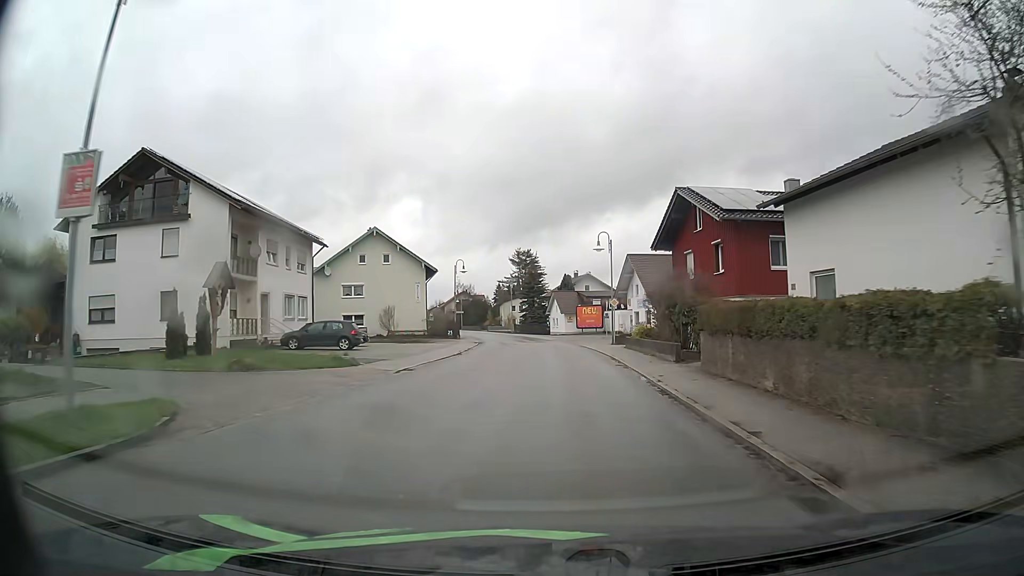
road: secondary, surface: asphalt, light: Day
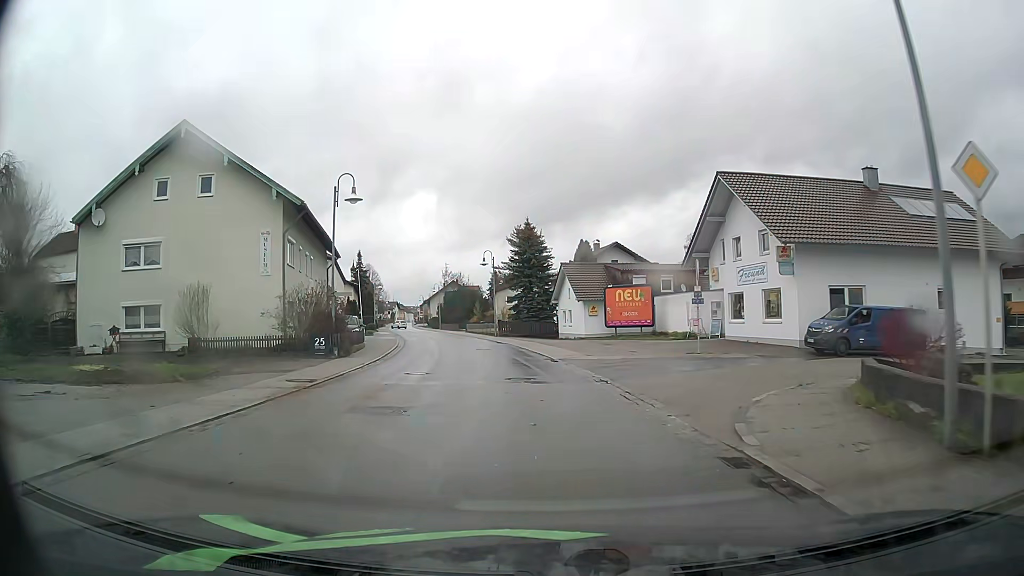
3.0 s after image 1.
(+0.2, +36.2) m; 0°
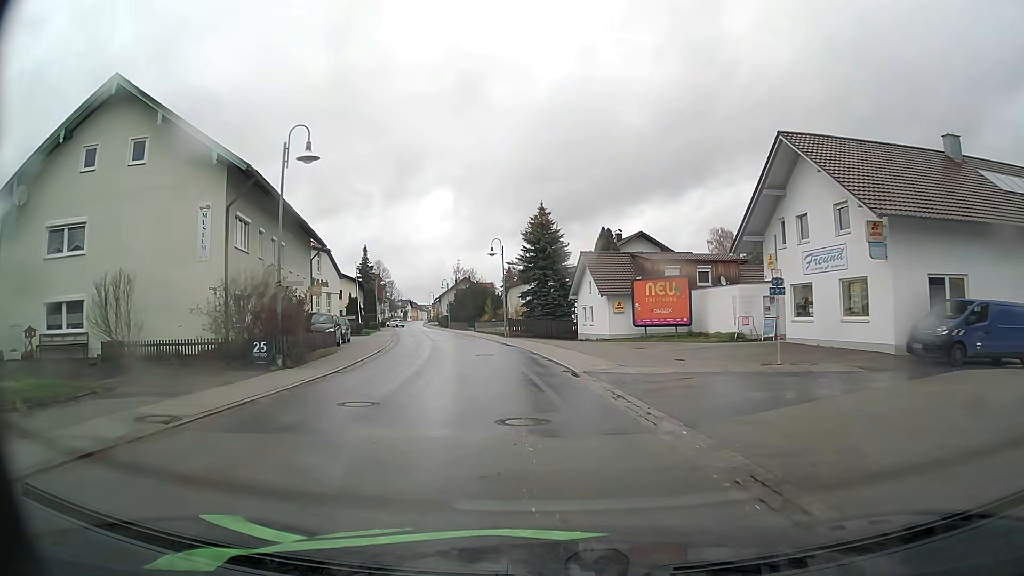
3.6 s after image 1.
(-0.1, +7.0) m; -2°
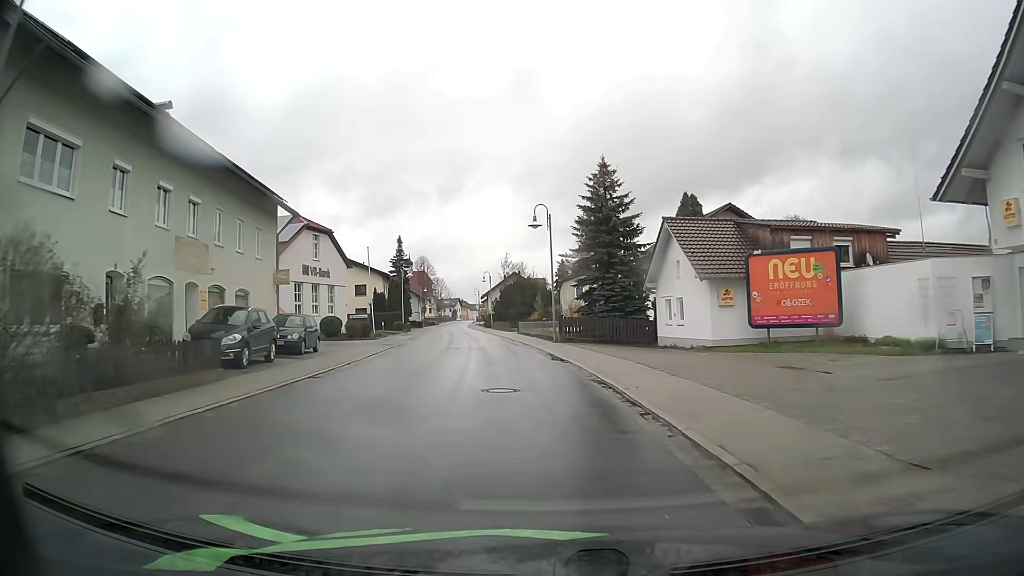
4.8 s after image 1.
(-0.5, +14.0) m; -4°
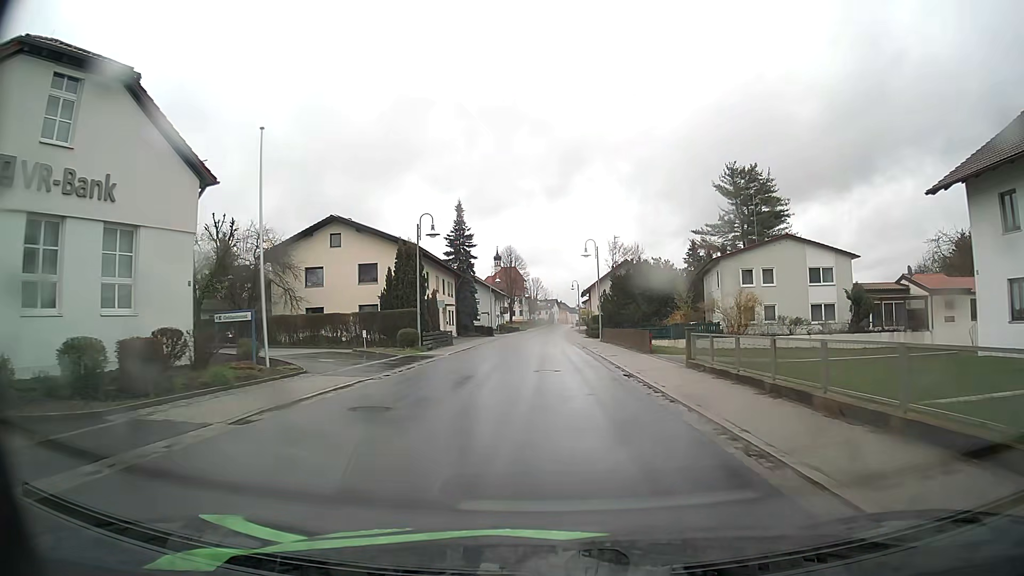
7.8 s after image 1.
(-3.6, +36.1) m; -8°
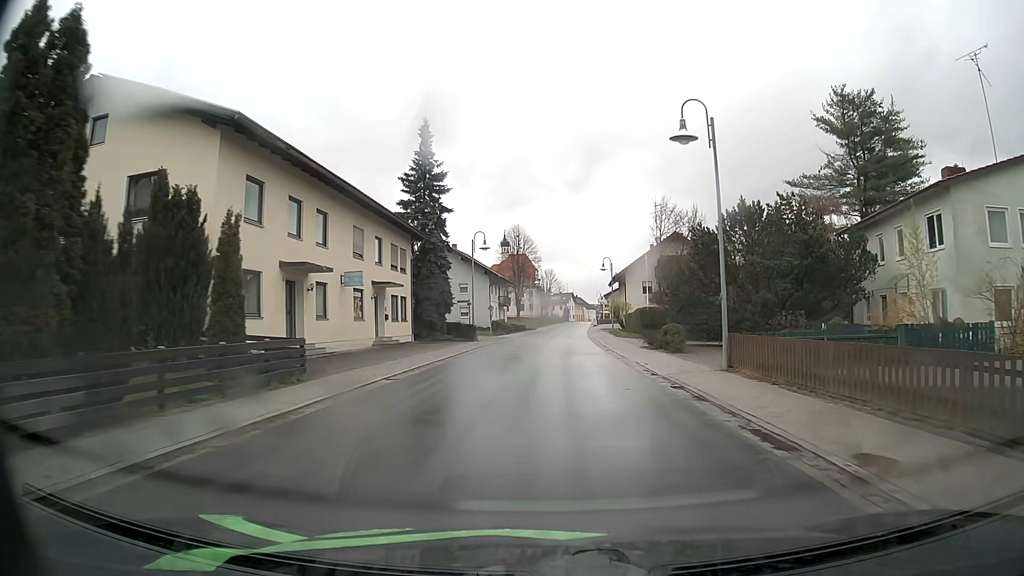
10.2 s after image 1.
(-0.8, +29.8) m; -2°
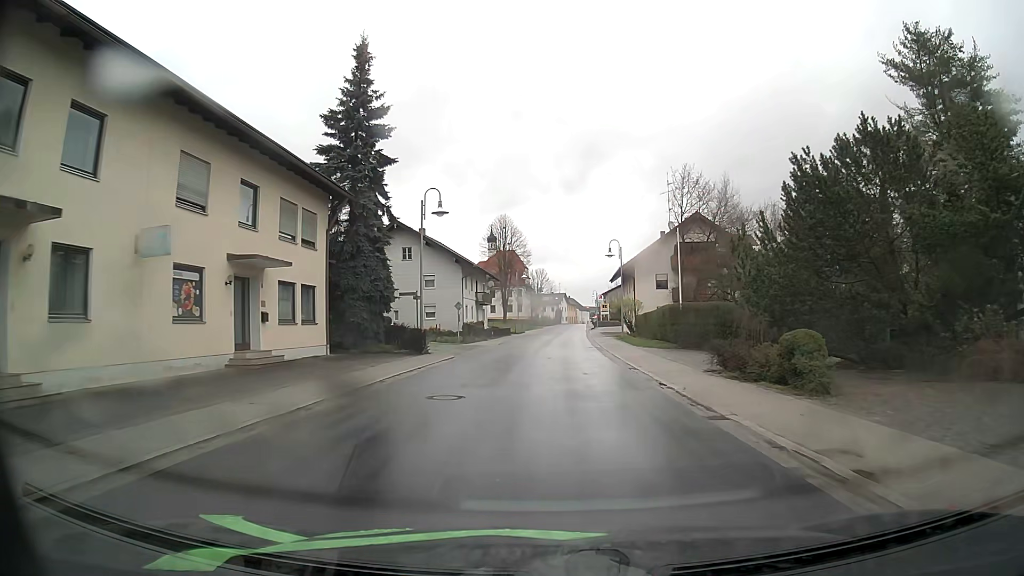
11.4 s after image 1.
(+0.1, +15.0) m; +1°
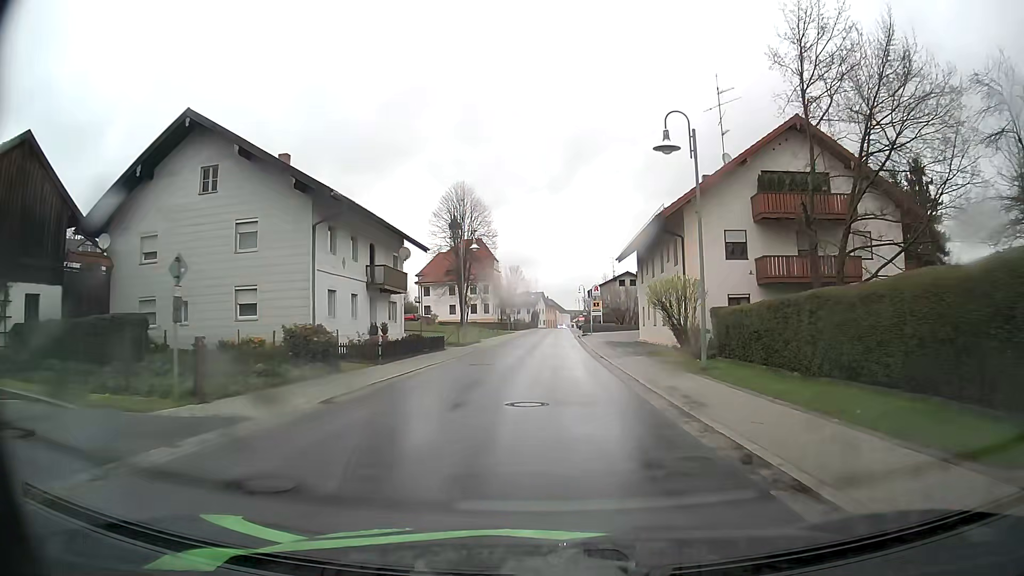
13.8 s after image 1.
(+0.5, +29.9) m; +2°
(0, +10) (0, +20) (0, +30) (0, +40) (+1, +50) (+1, +60) (+1, +70) (+1, +80) (+1, +90) (+1, +100) m
